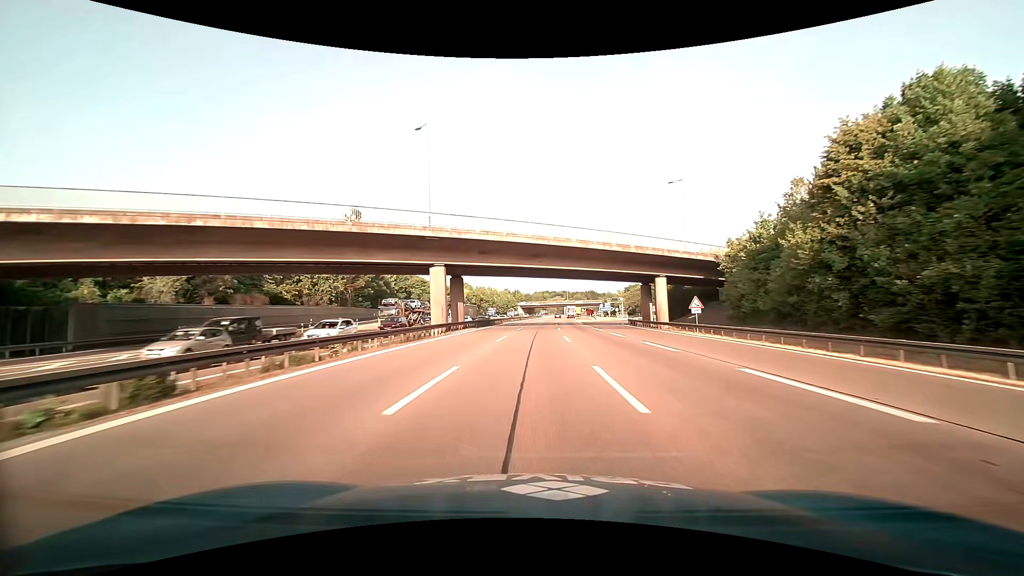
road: motorway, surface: asphalt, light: Day
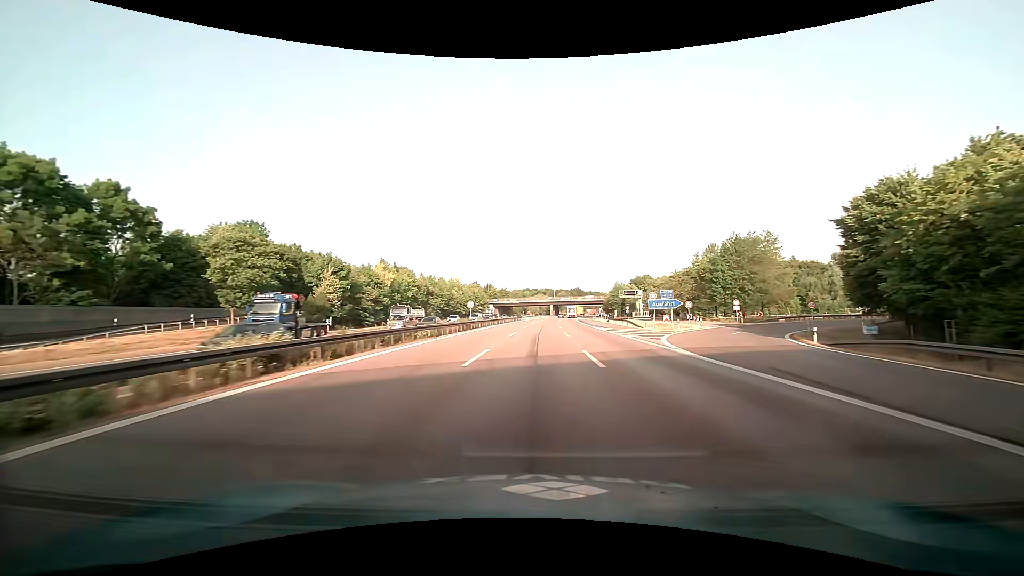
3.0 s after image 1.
(+1.4, +66.1) m; +2°
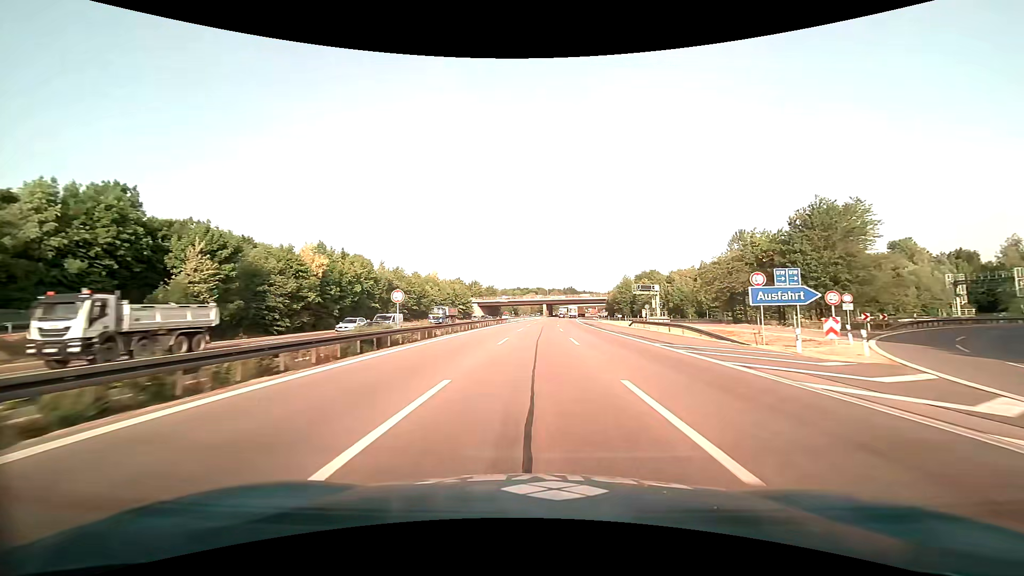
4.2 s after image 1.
(+0.2, +26.5) m; +1°
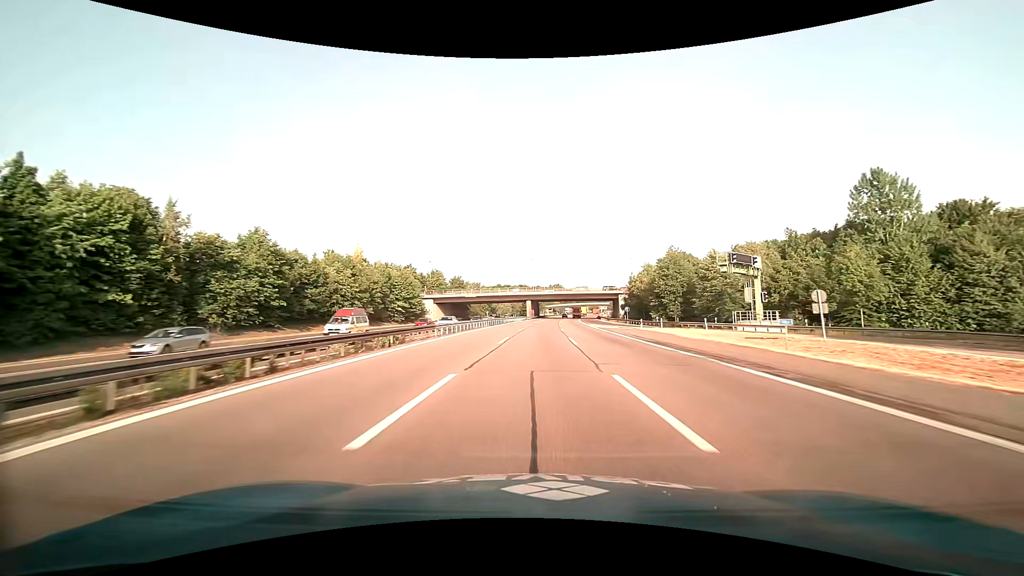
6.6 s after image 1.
(+0.9, +53.5) m; +2°
(0, +10) (0, +20) (0, +30) (0, +40) (+1, +50) (+1, +60) (+1, +70) (+2, +80) (+2, +90) (+3, +100) m
